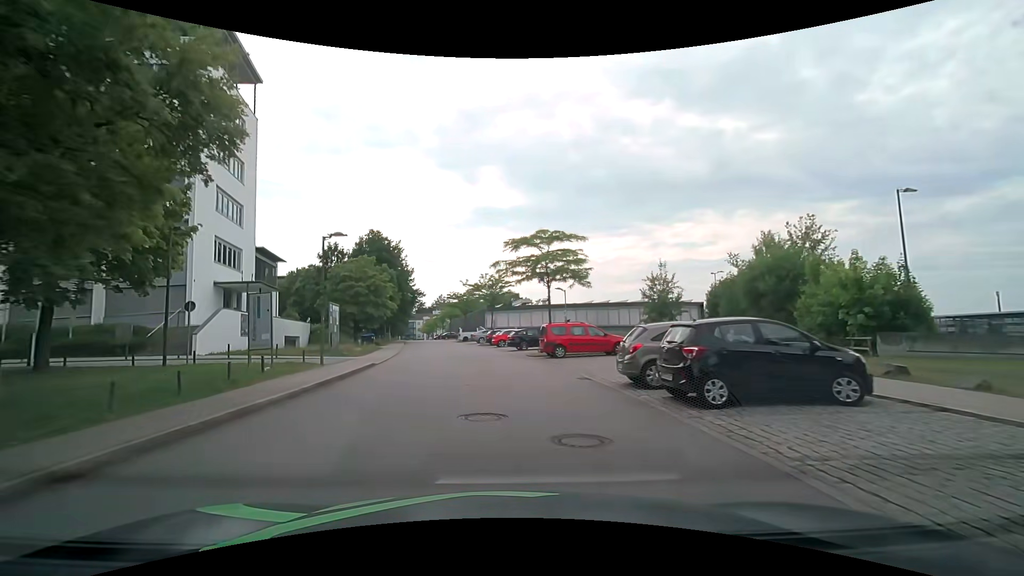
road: residential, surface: asphalt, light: Day
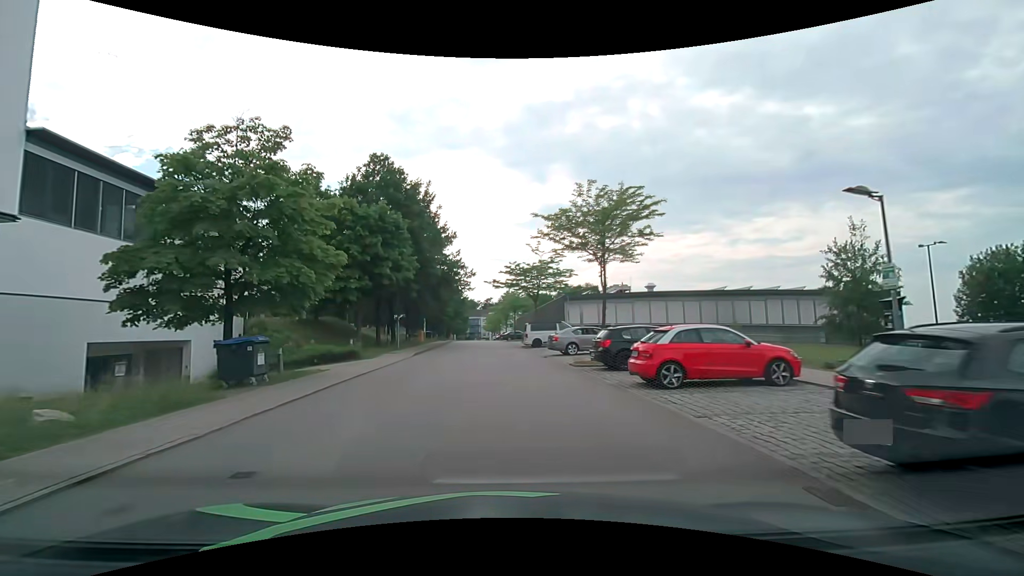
(-2.4, +29.4) m; -8°
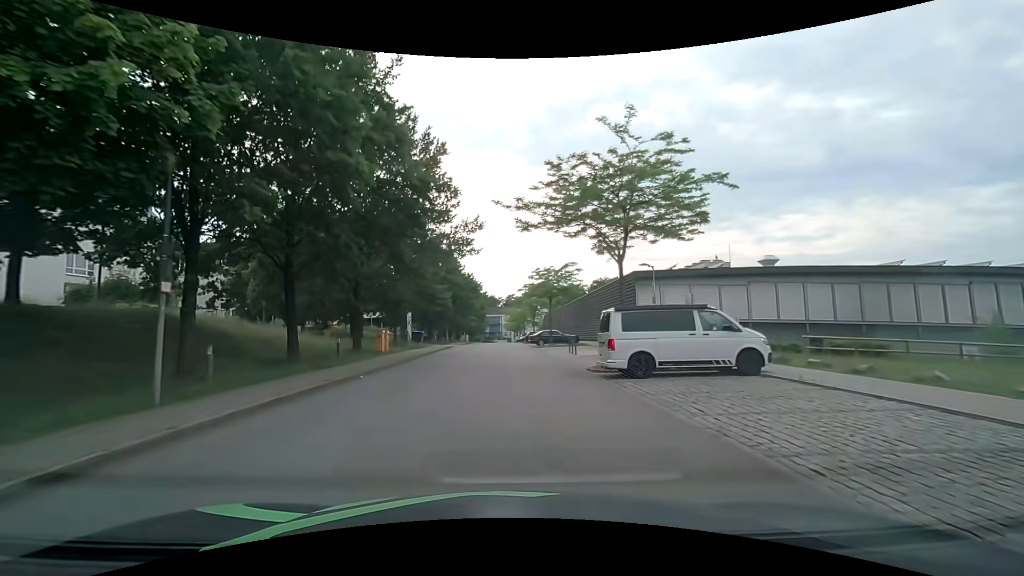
(-0.7, +24.9) m; -3°
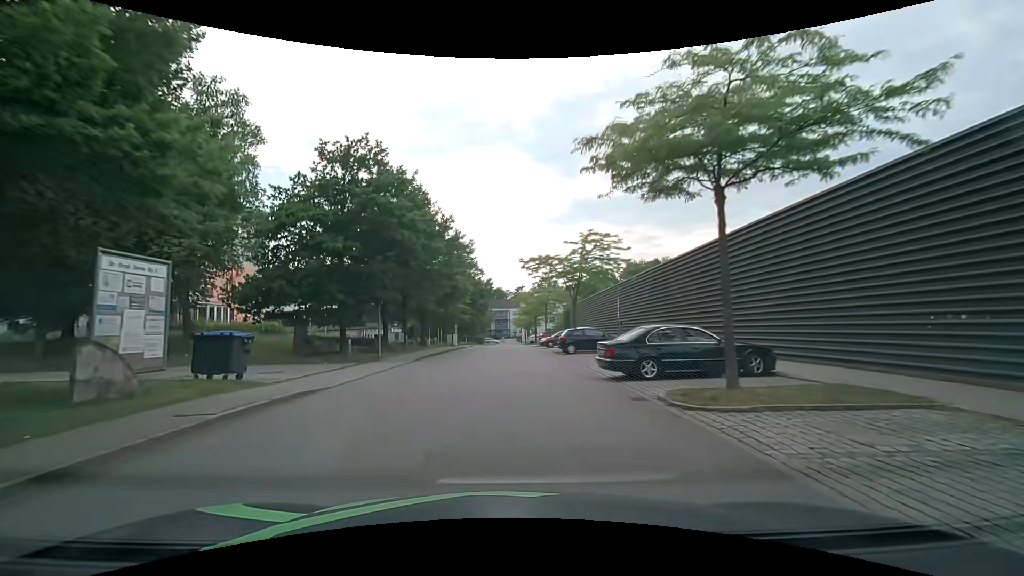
(-0.4, +32.8) m; -1°
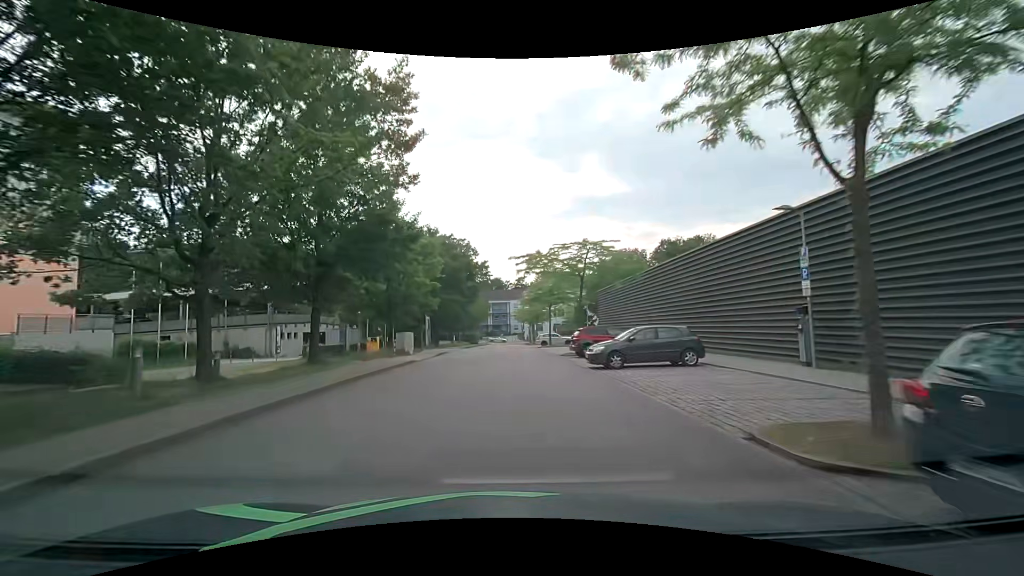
(0.0, +26.1) m; 0°
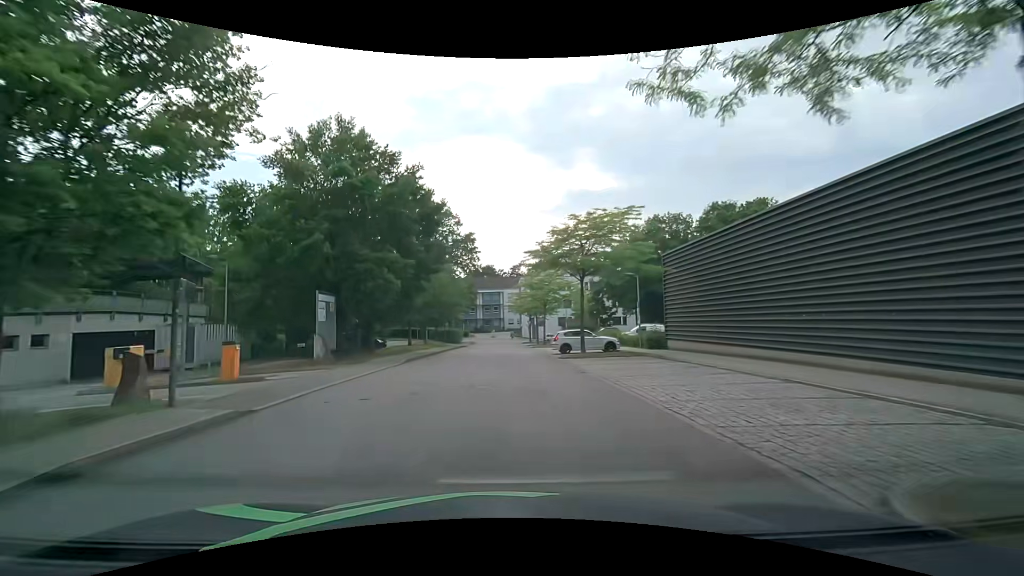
(0.0, +25.1) m; 0°
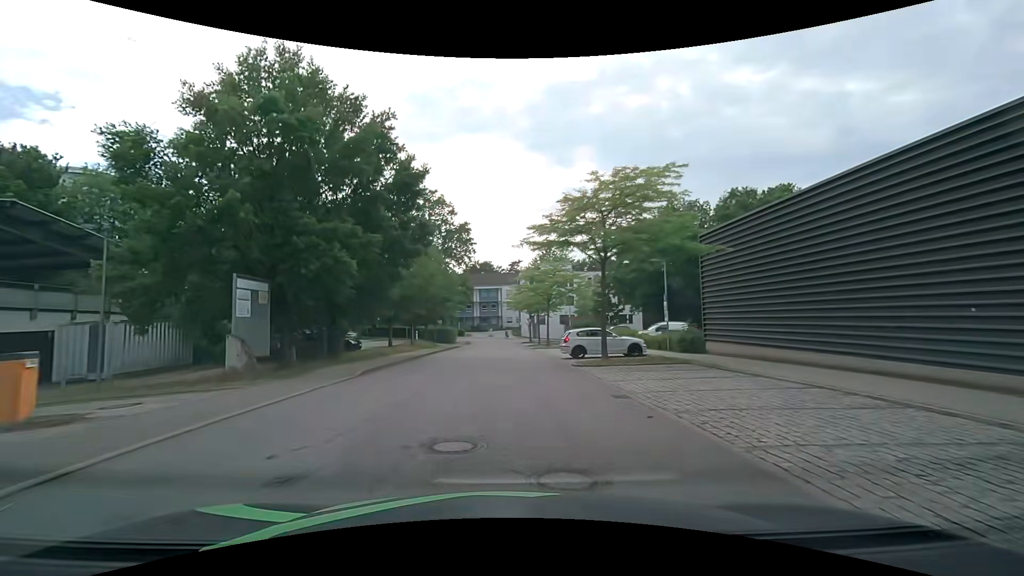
(0.0, +6.2) m; 0°
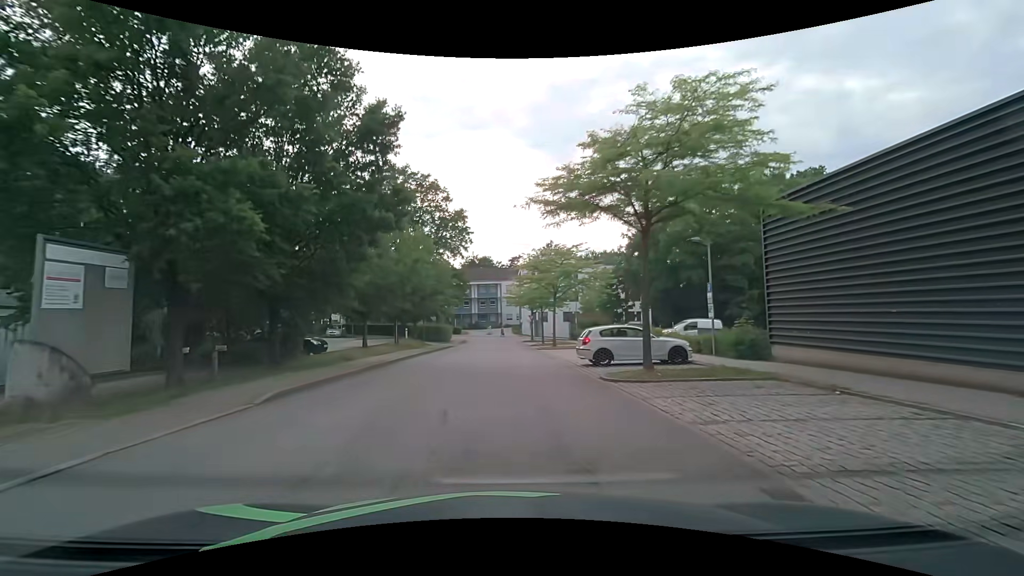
(0.0, +6.0) m; 0°
